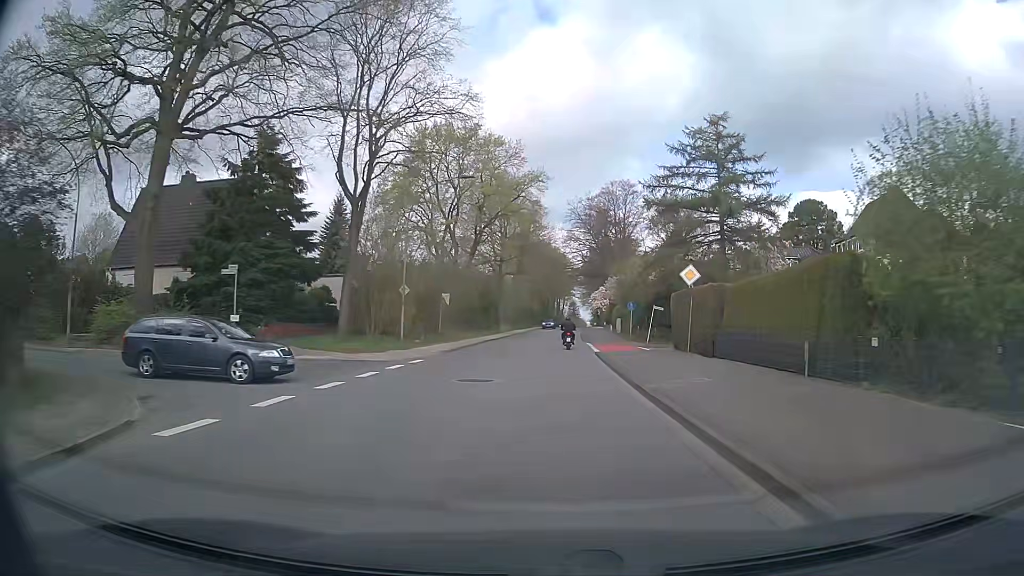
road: secondary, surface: asphalt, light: Day
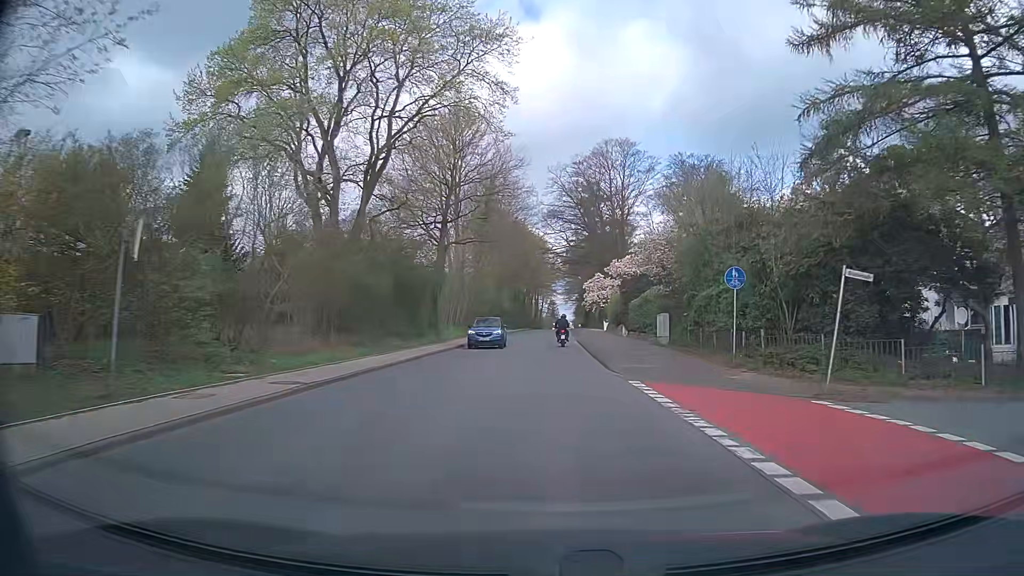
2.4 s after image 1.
(+0.3, +30.2) m; +1°
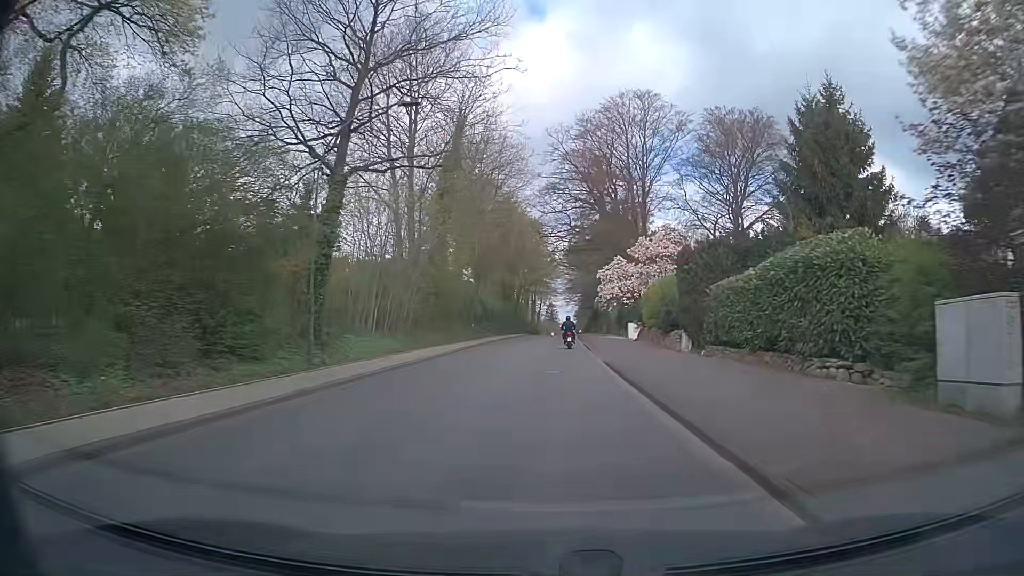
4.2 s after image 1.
(+0.3, +22.8) m; +1°
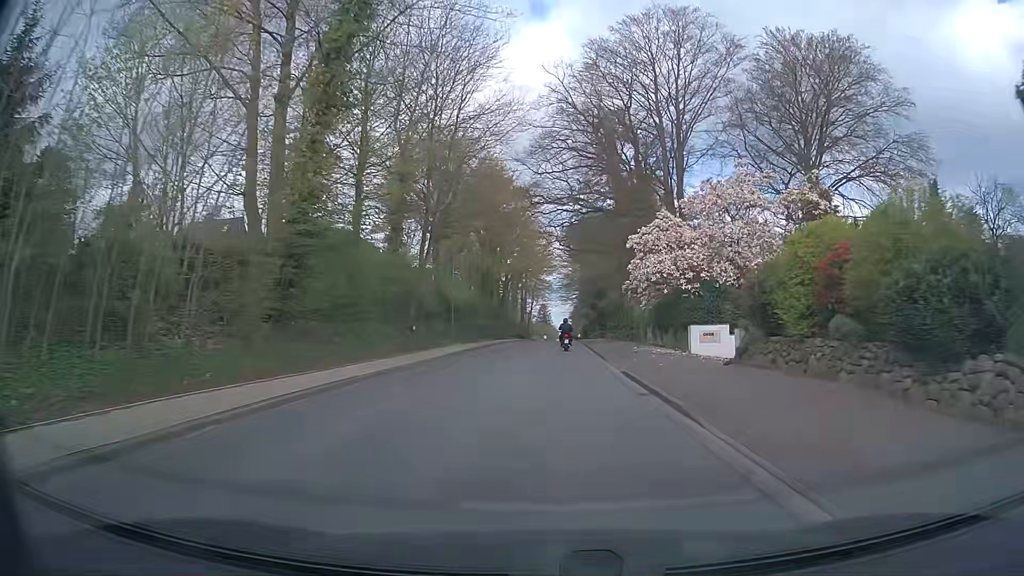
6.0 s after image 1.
(-0.1, +22.8) m; 0°
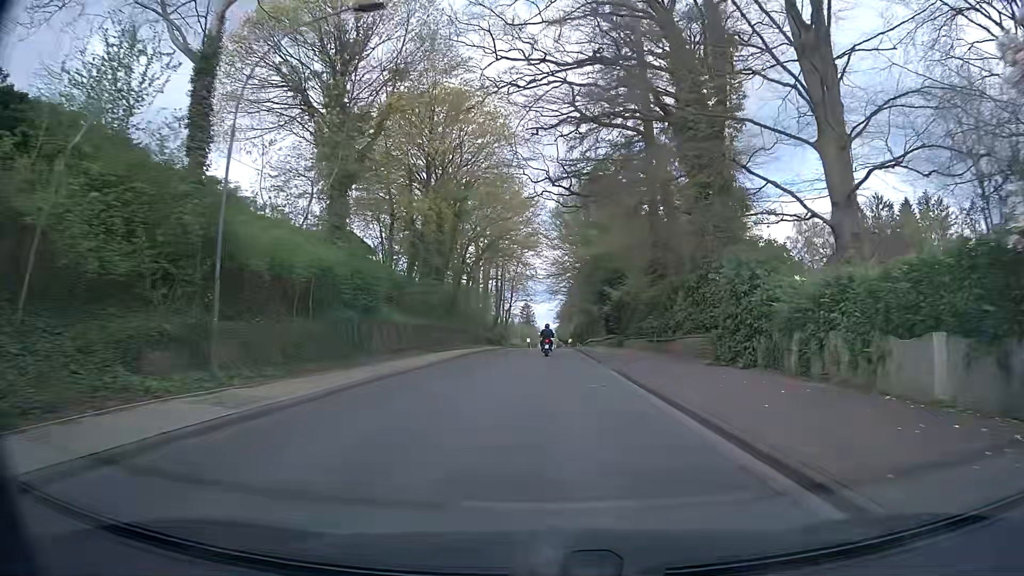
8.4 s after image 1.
(+0.2, +30.4) m; +1°
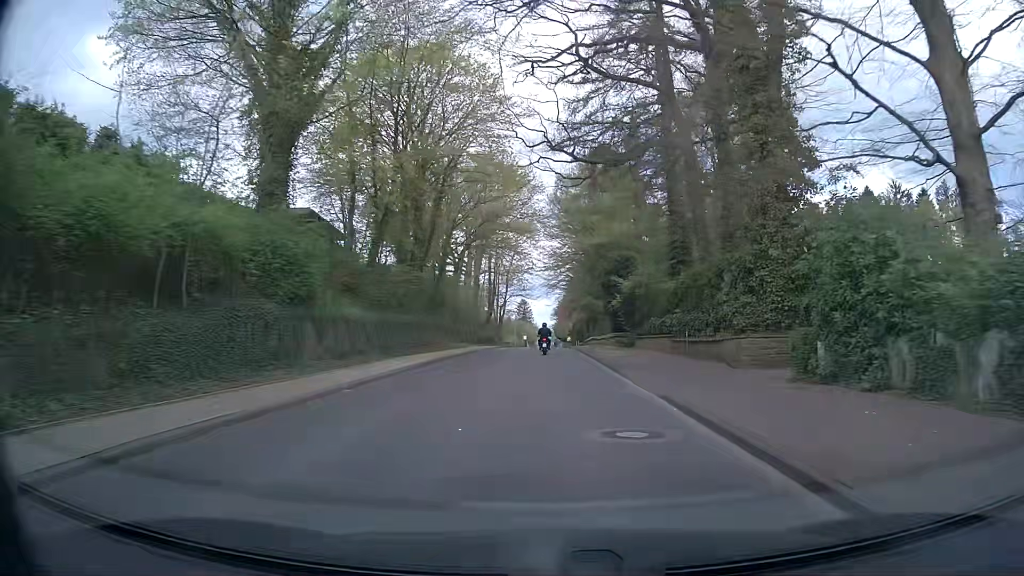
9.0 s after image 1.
(0.0, +7.6) m; 0°
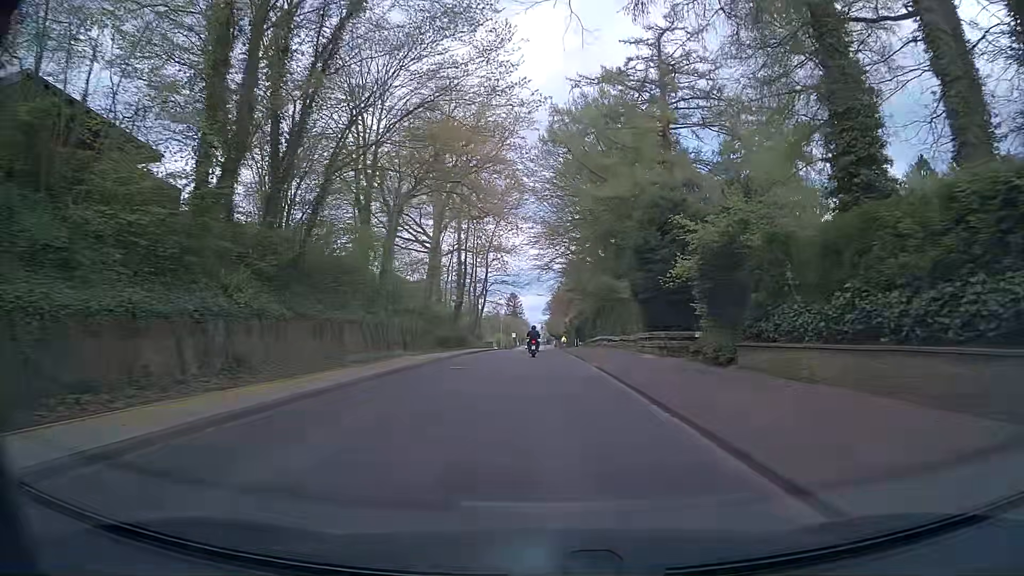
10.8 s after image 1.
(+0.2, +22.9) m; +1°
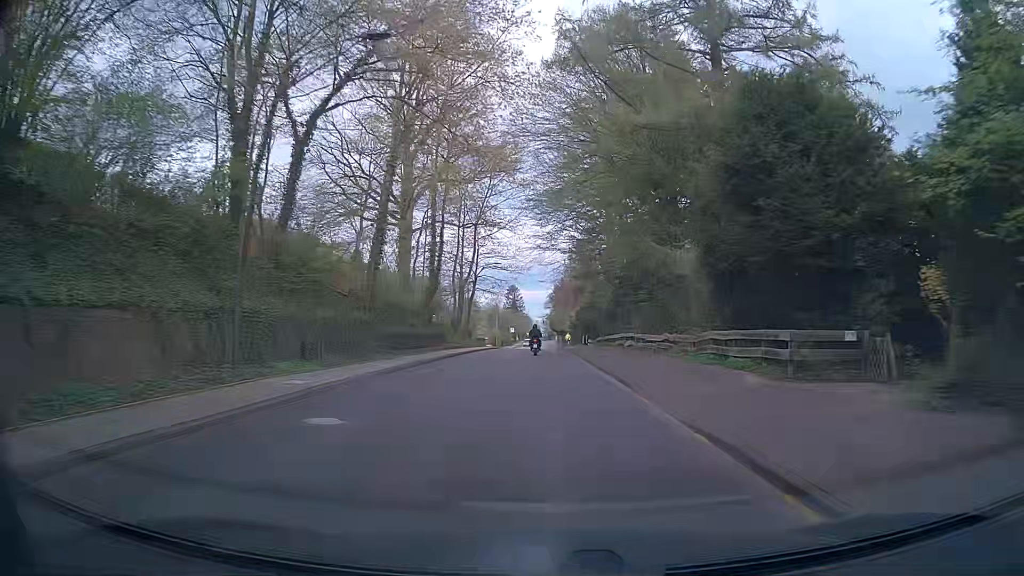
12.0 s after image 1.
(+0.1, +15.4) m; 0°
(0, +10) (0, +20) (0, +30) (0, +40) (0, +50) (+1, +60) (+1, +70) (+1, +80) (+1, +90) (+1, +100) m
